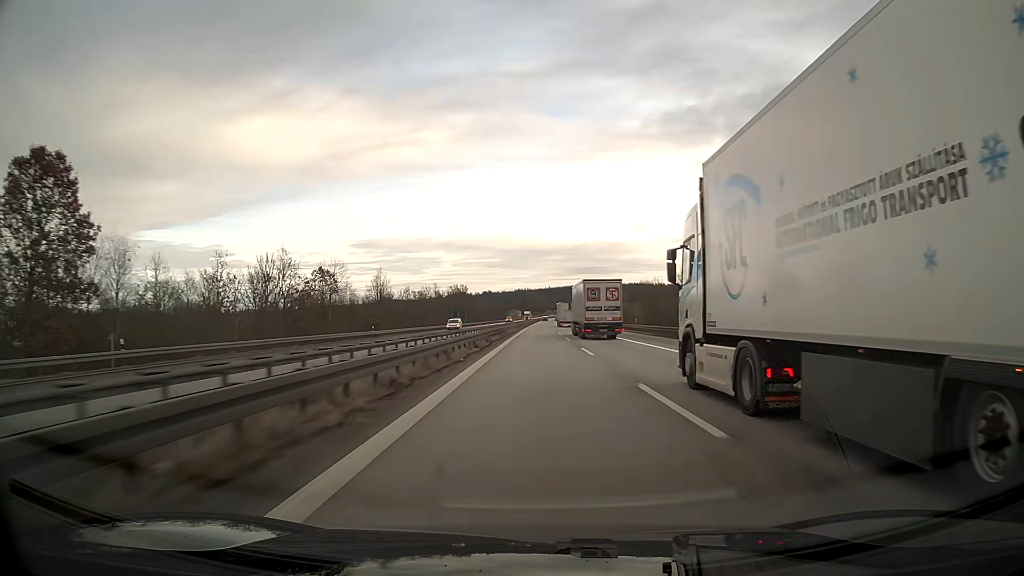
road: motorway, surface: asphalt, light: Day
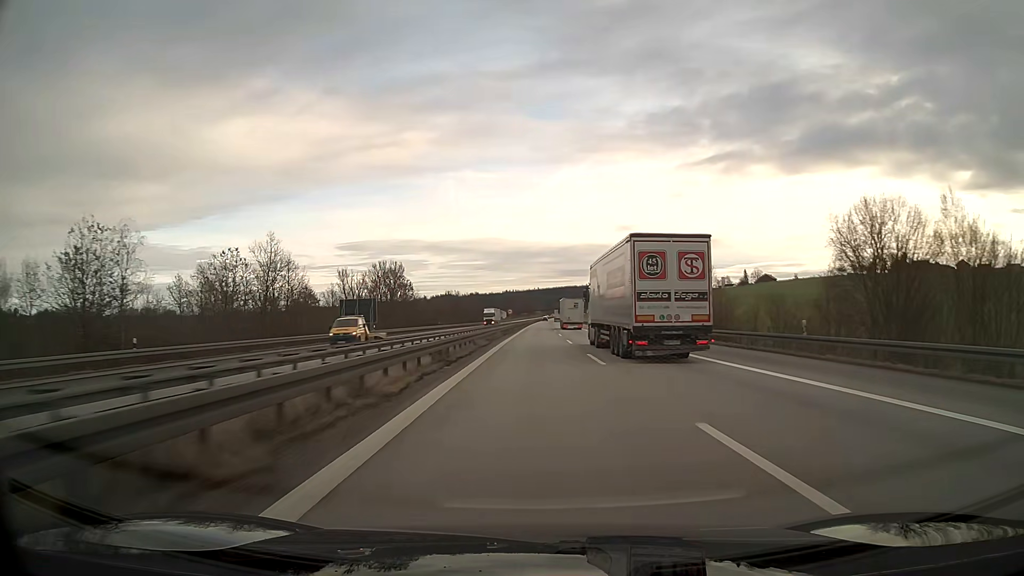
(+0.8, +95.0) m; +1°
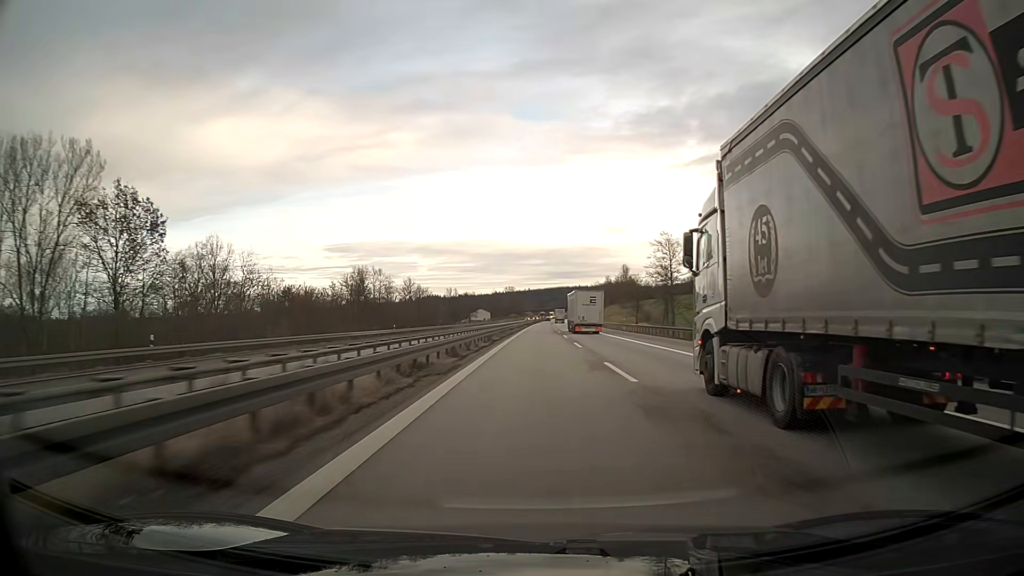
(+0.6, +95.0) m; +1°
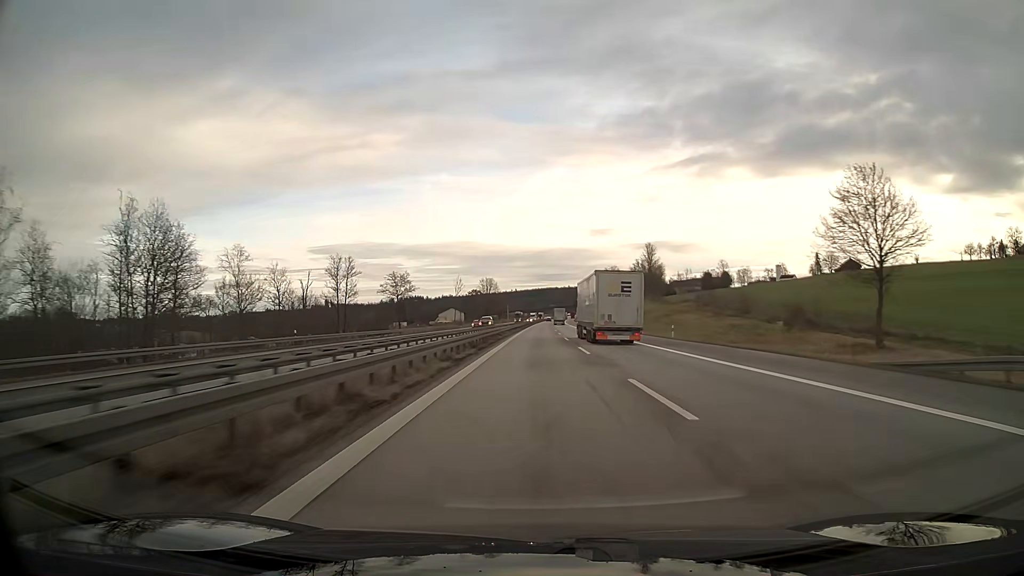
(+0.8, +95.0) m; +1°
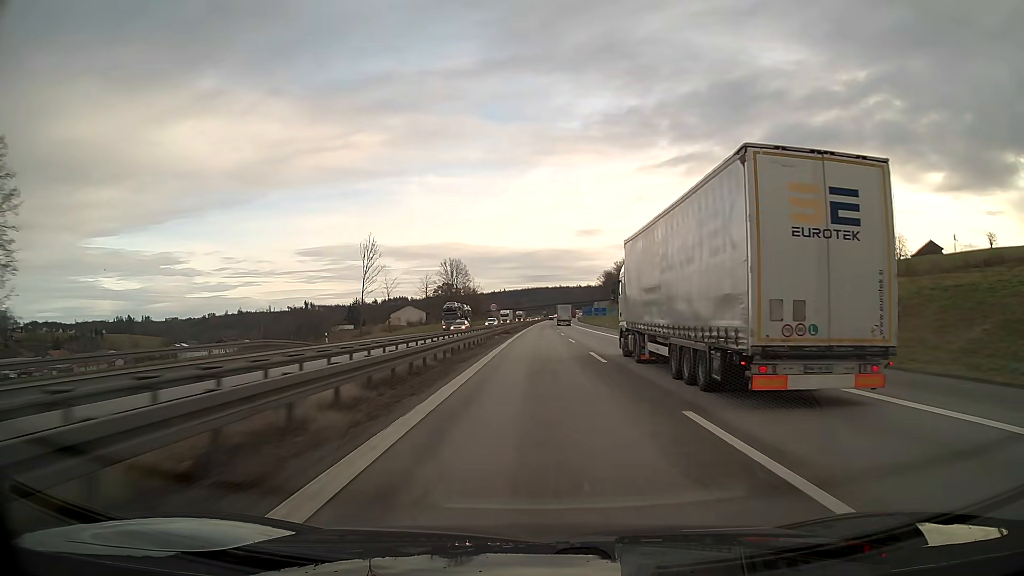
(+0.7, +95.0) m; +1°
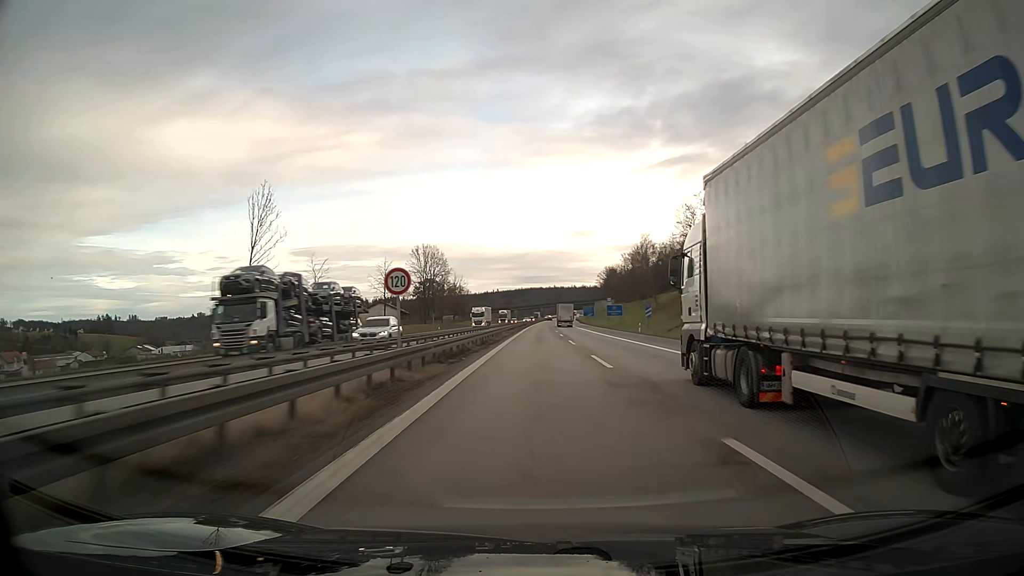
(+0.1, +38.0) m; 0°
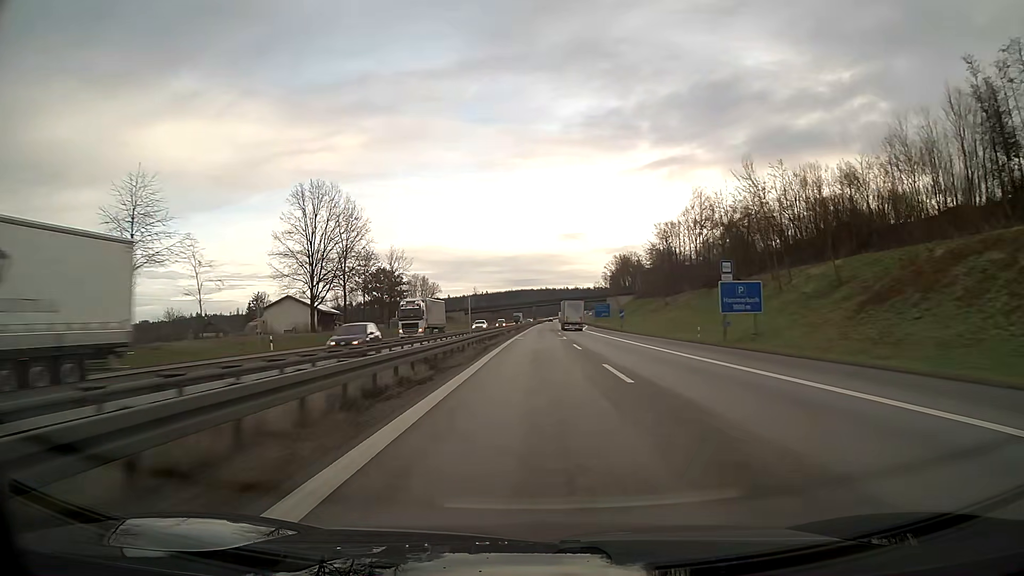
(+0.5, +76.0) m; +1°
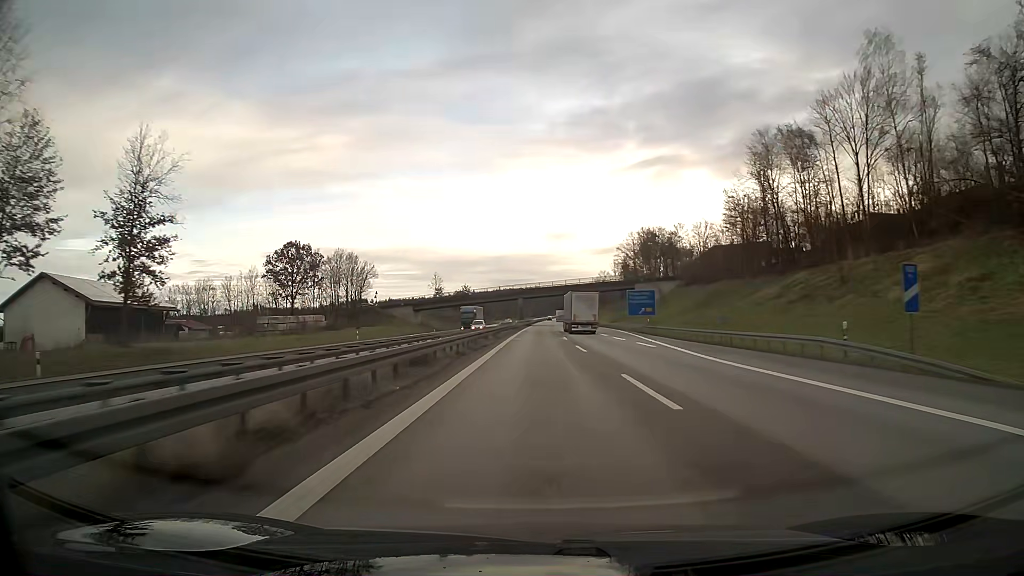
(+0.6, +76.1) m; +1°
